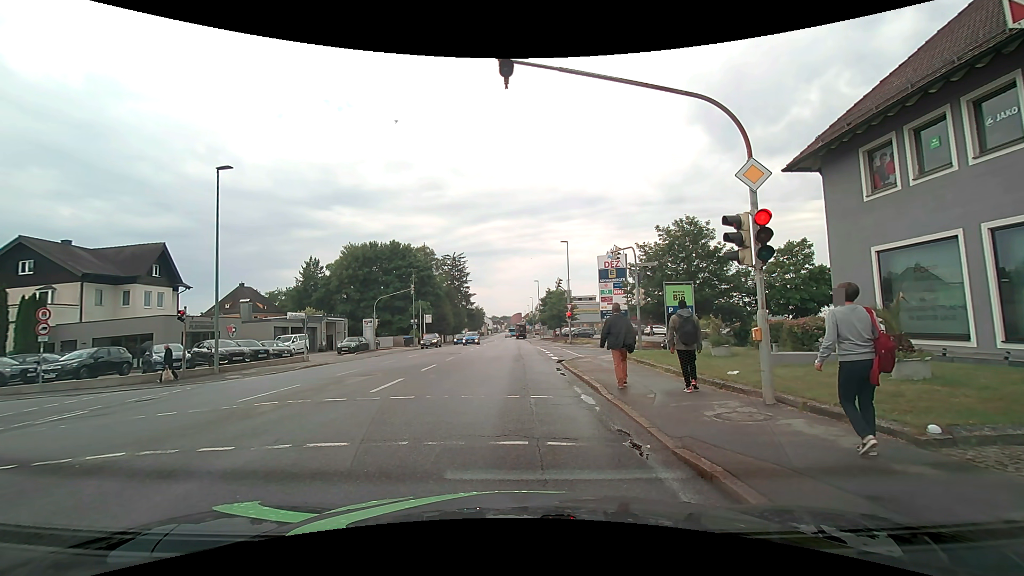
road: tertiary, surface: asphalt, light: Day
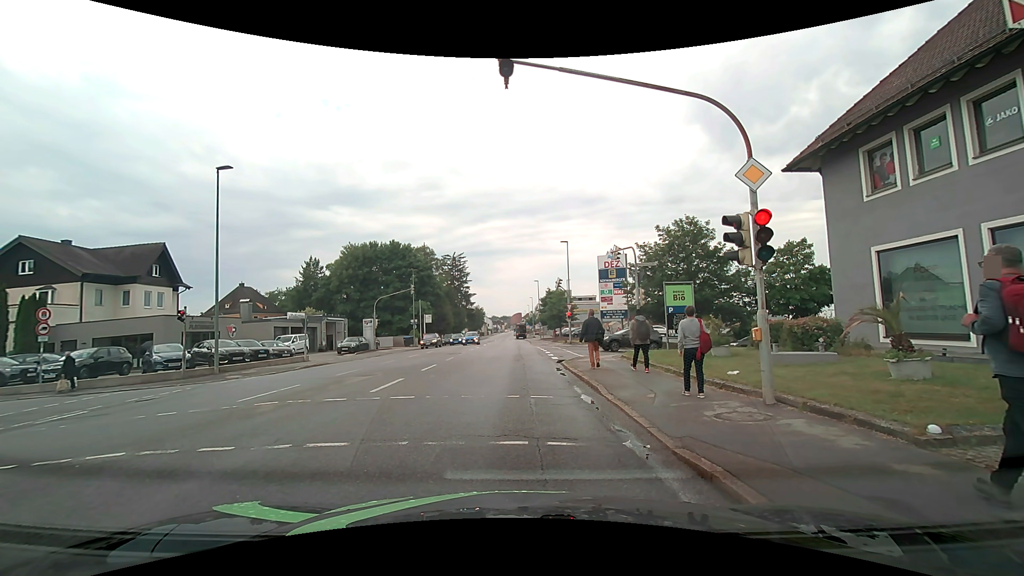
(0.0, 0.0) m; 0°
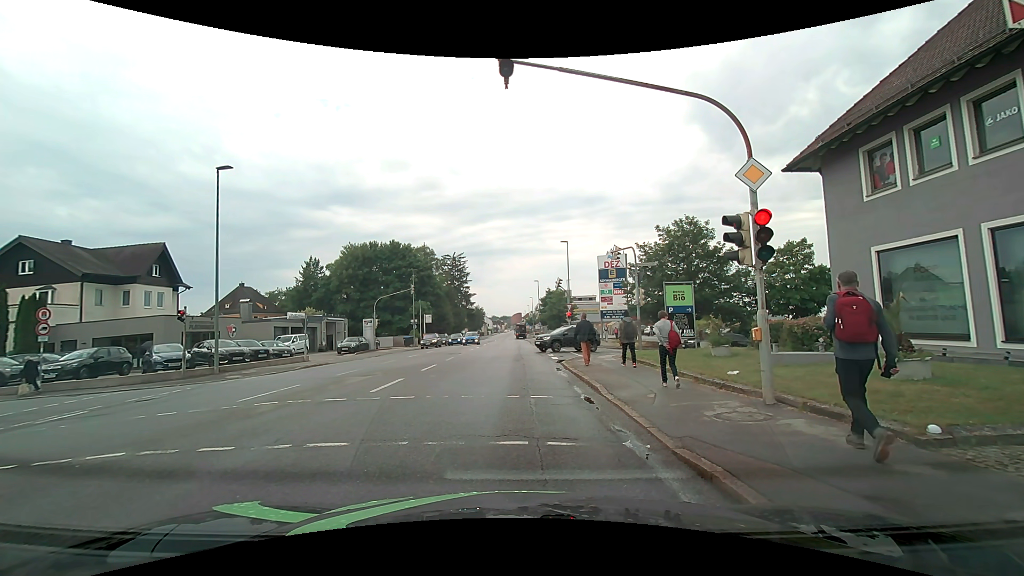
(0.0, 0.0) m; 0°
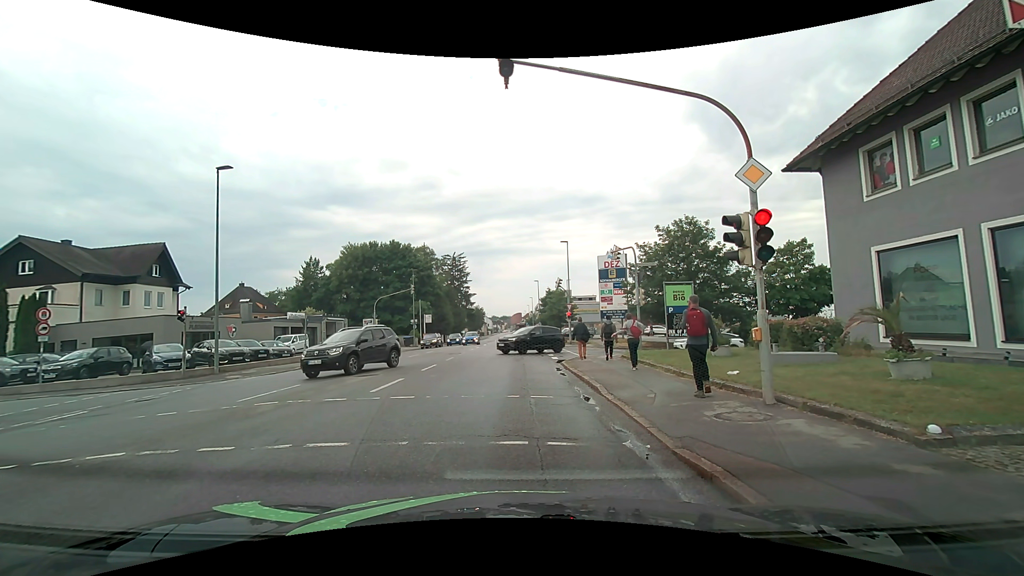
(0.0, 0.0) m; 0°
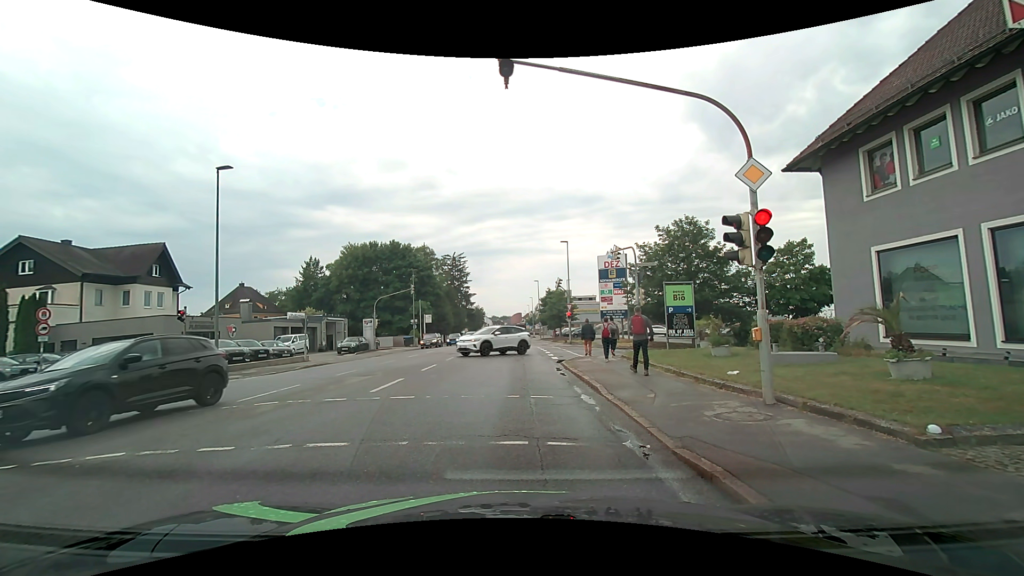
(0.0, 0.0) m; 0°
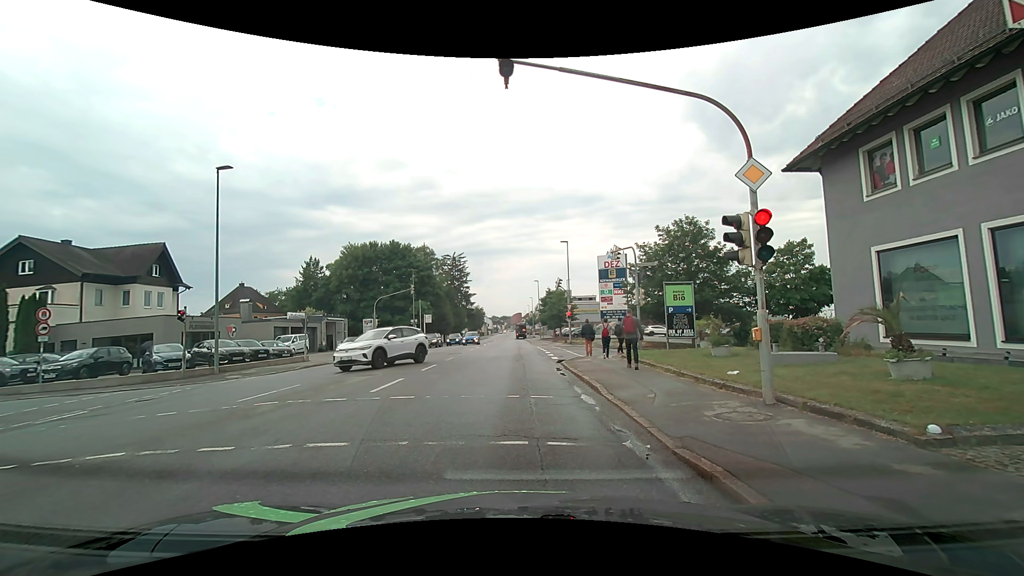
(0.0, 0.0) m; 0°
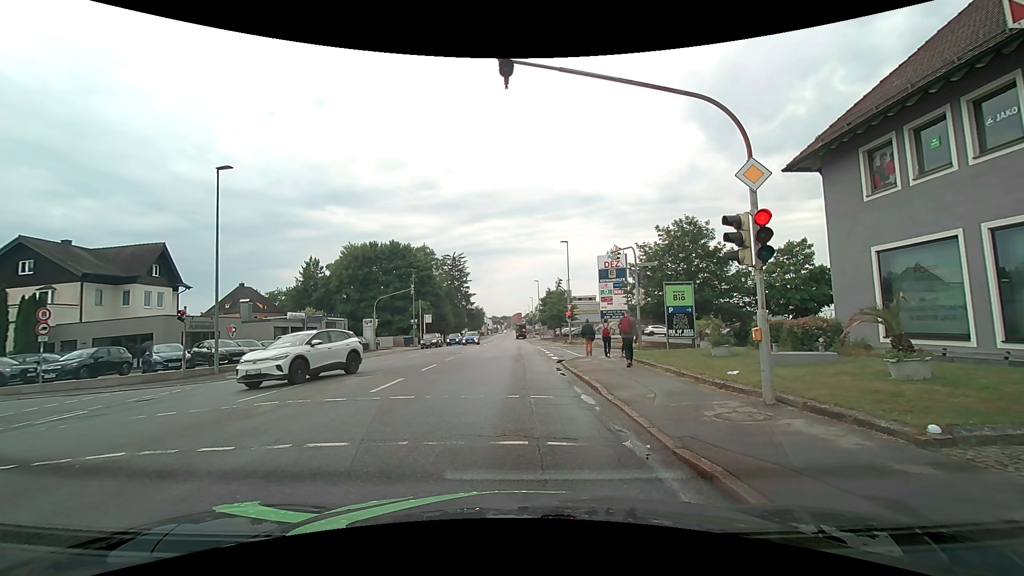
(0.0, 0.0) m; 0°
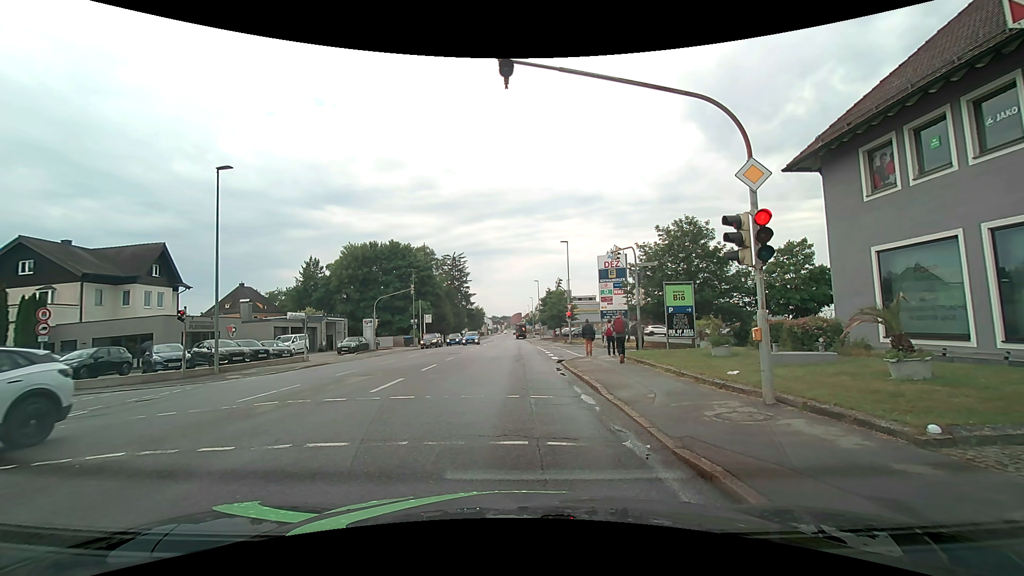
(0.0, 0.0) m; 0°
(0, +10) (0, +20) (0, +30) (0, +40) (0, +50) (0, +60) (0, +70) (0, +80) (-1, +90) (-2, +100) m
